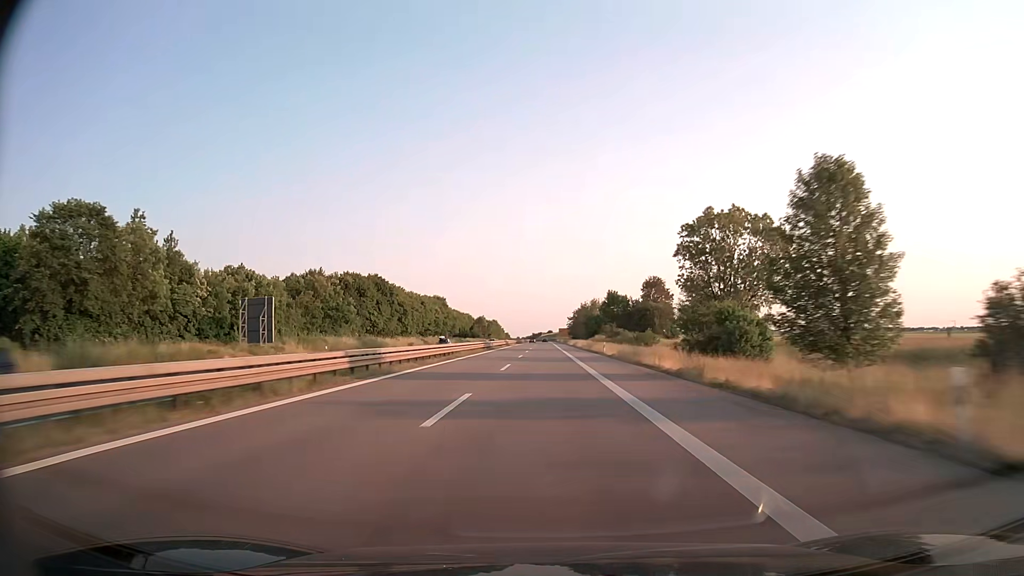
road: trunk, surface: asphalt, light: Day
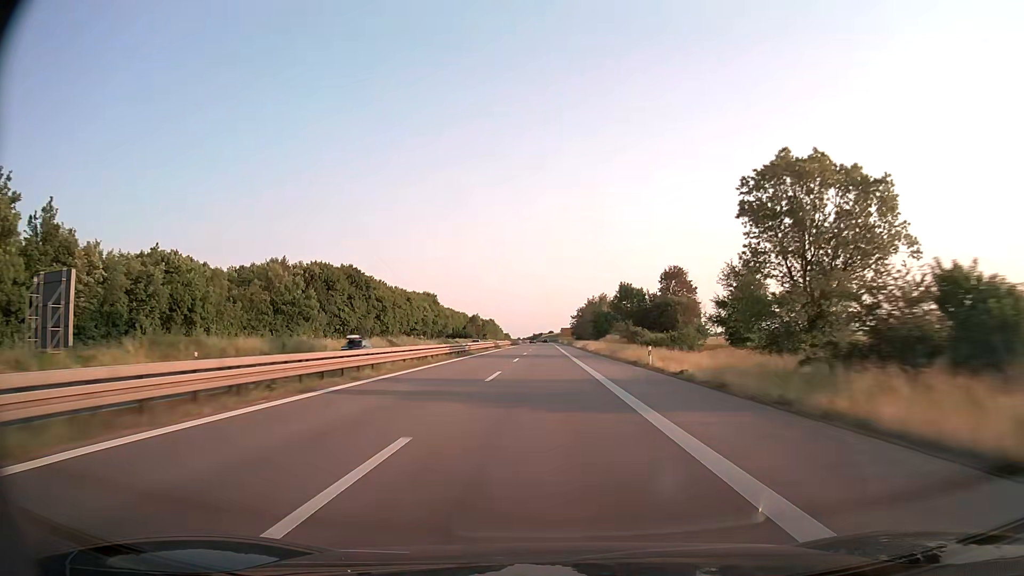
(0.0, +25.2) m; 0°
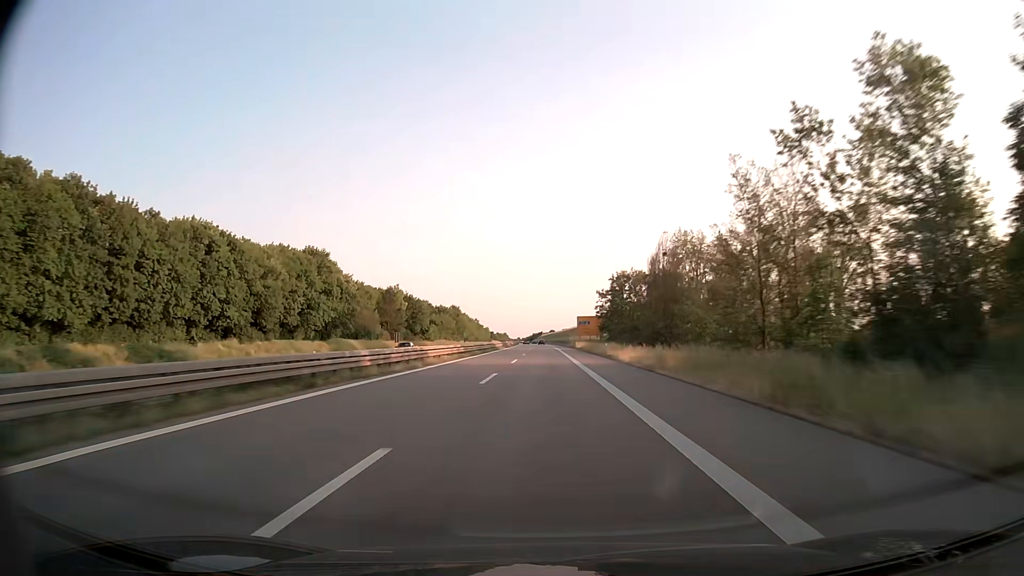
(0.0, +126.6) m; 0°
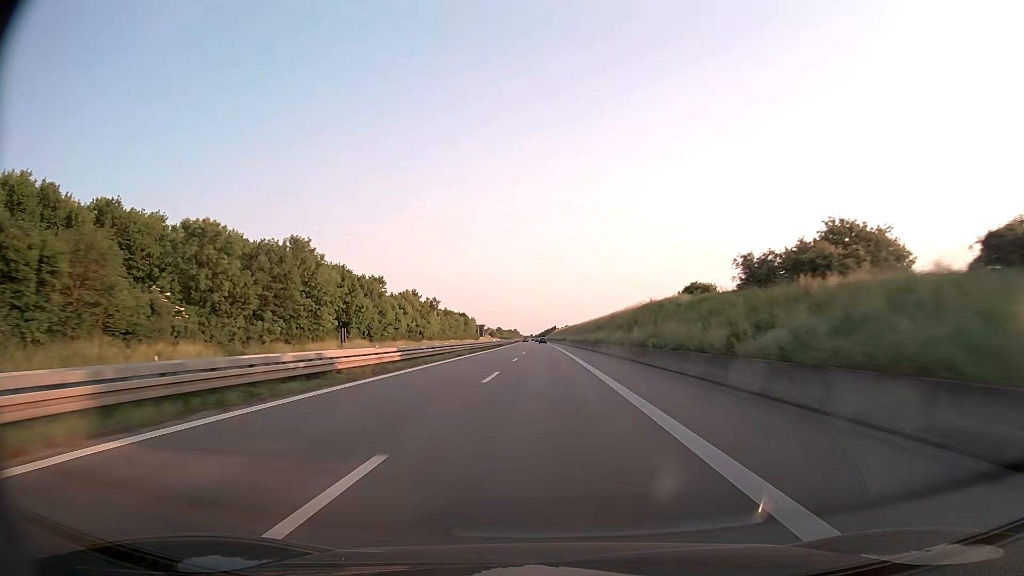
(-0.7, +126.2) m; -1°
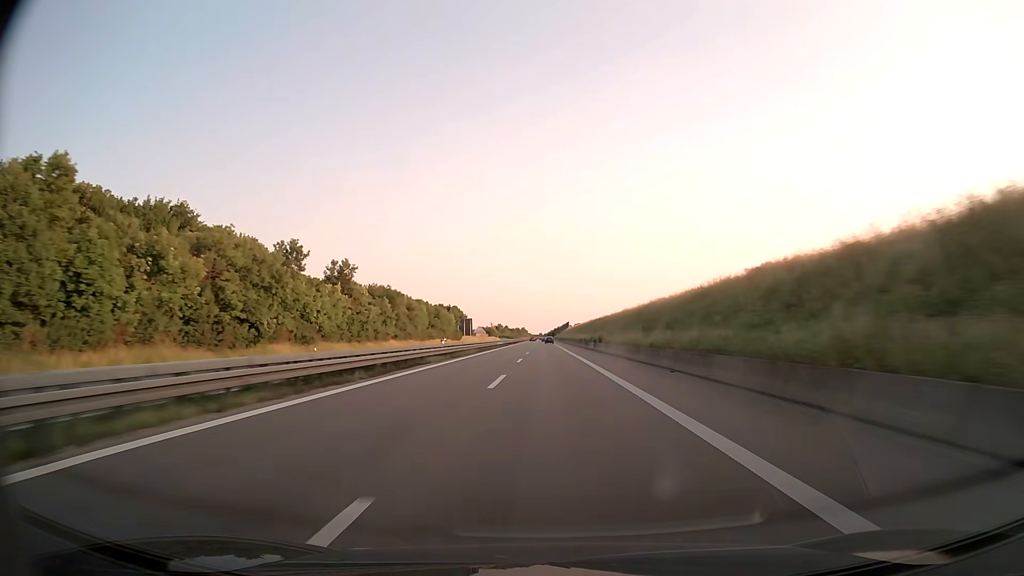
(-0.8, +73.7) m; -1°
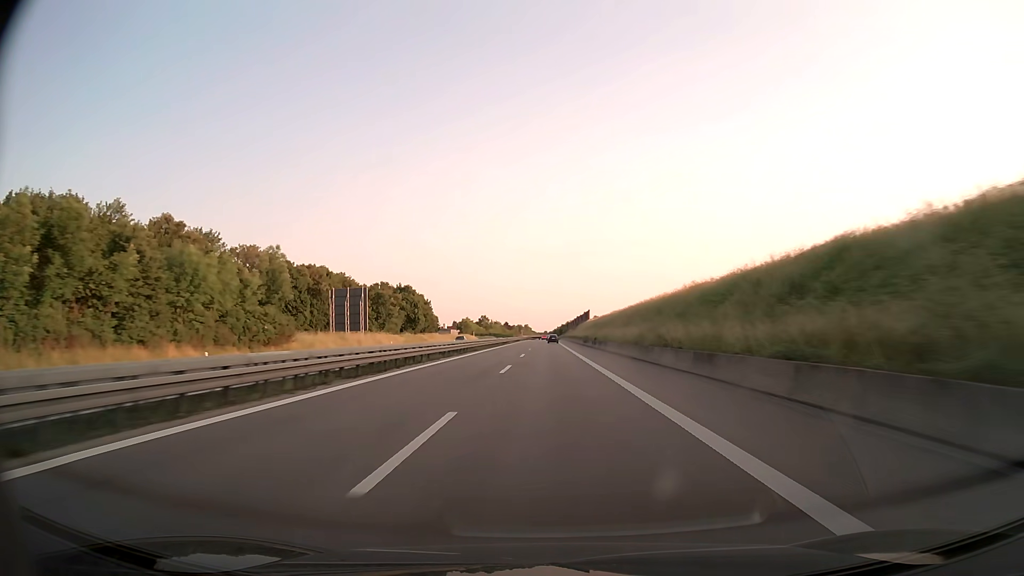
(-0.6, +119.4) m; -1°
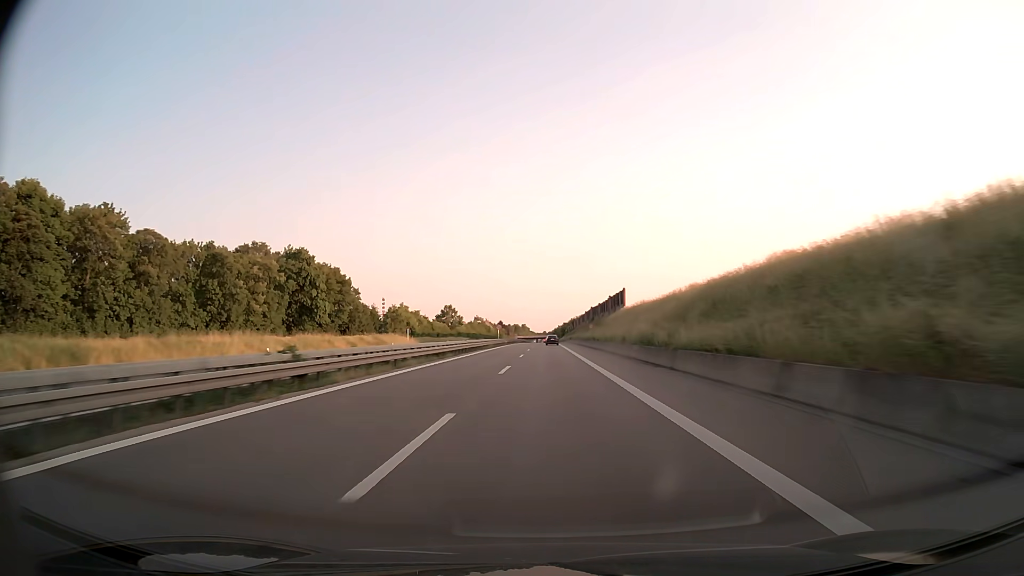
(+0.2, +89.5) m; 0°
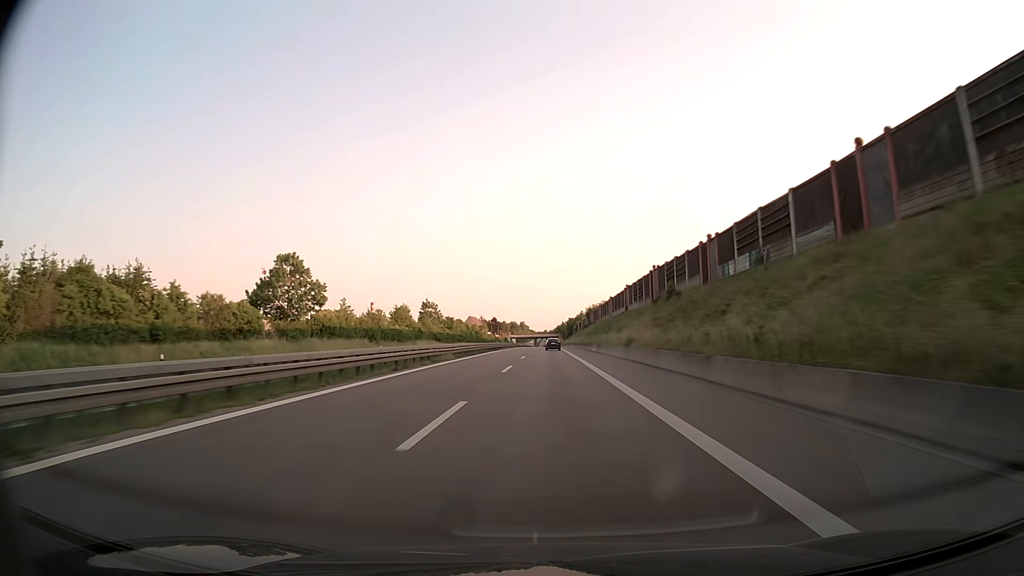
(+0.1, +105.1) m; 0°
(0, +10) (0, +20) (0, +30) (0, +40) (0, +50) (0, +60) (0, +70) (0, +80) (0, +90) (0, +100) m
